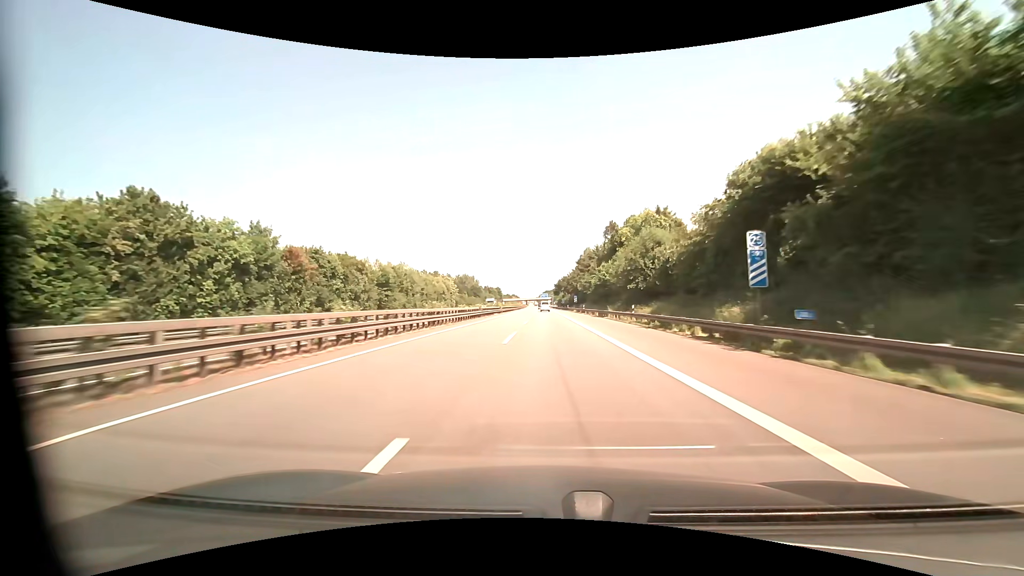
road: motorway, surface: asphalt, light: Day
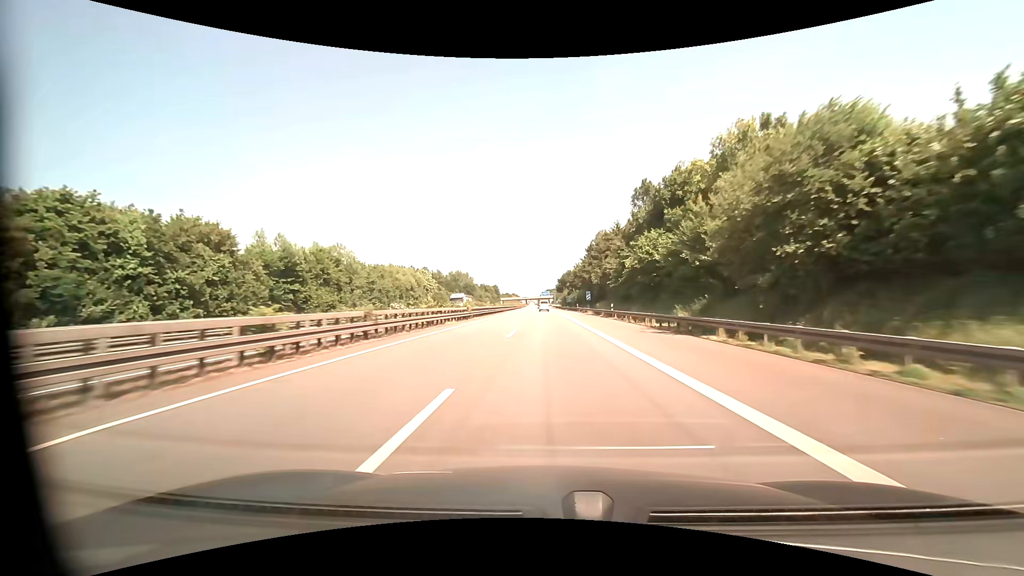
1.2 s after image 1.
(0.0, +33.2) m; 0°
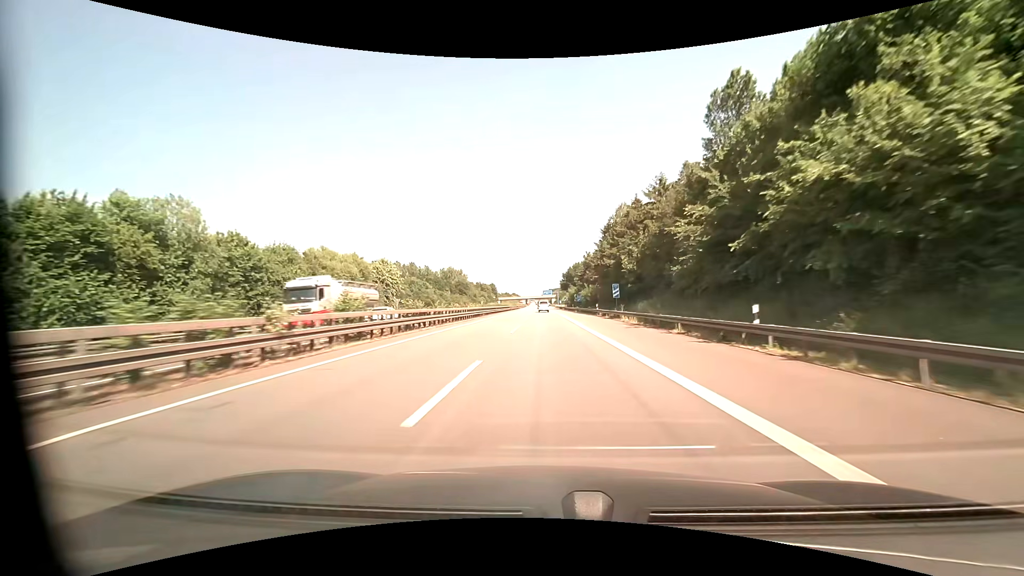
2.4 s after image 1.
(-0.1, +32.3) m; 0°
(0, +10) (0, +20) (0, +30) (0, +40) (0, +50) (0, +60) (0, +70) (0, +80) (-1, +90) (-1, +100) m
